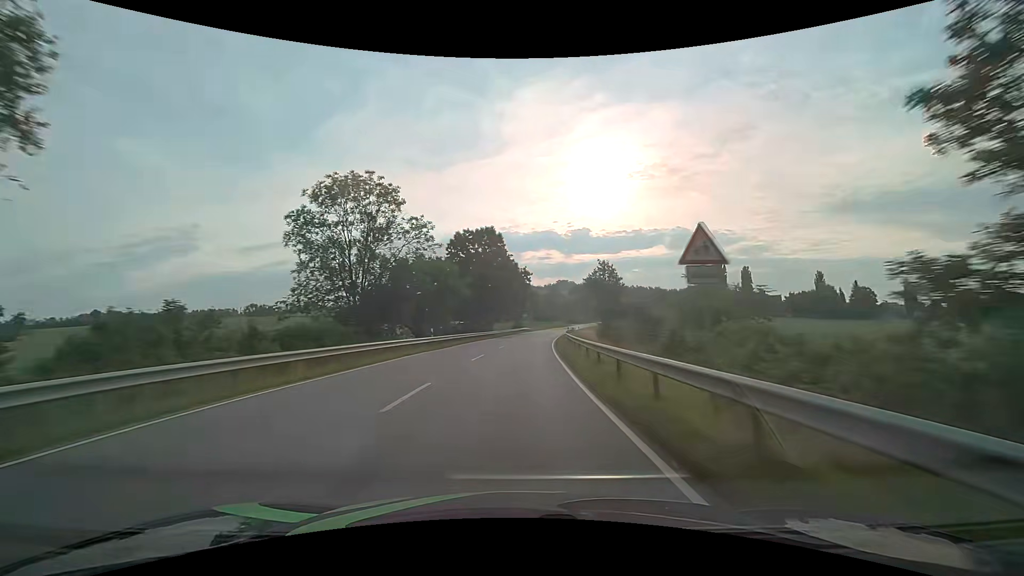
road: secondary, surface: asphalt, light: Day
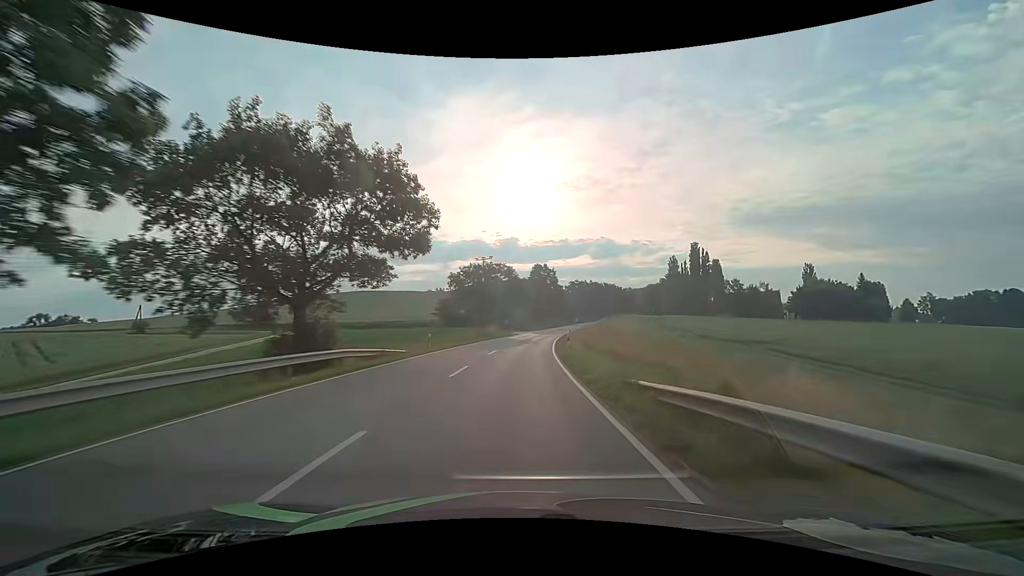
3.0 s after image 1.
(+5.2, +76.9) m; +8°
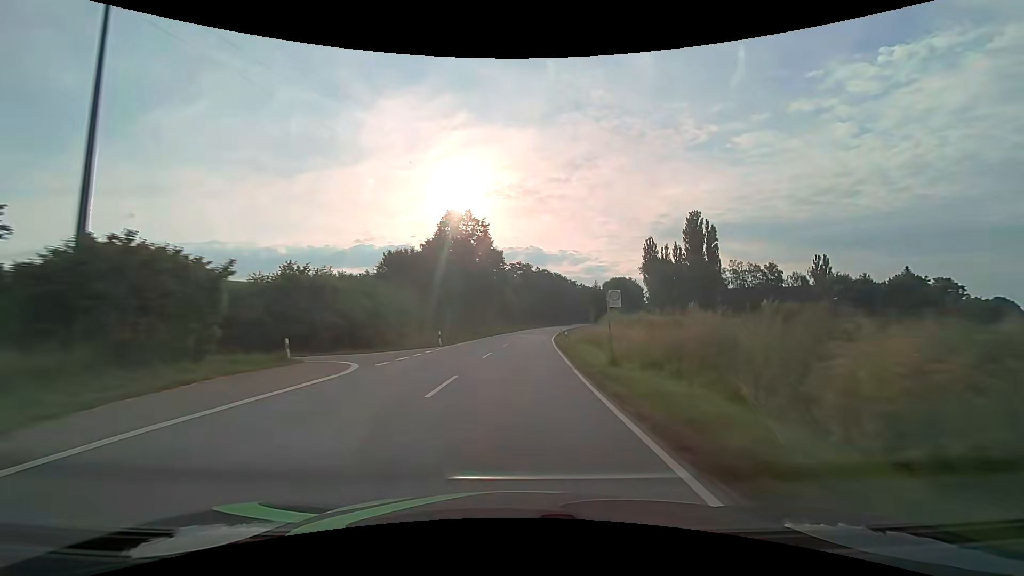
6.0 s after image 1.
(+5.2, +76.2) m; +8°
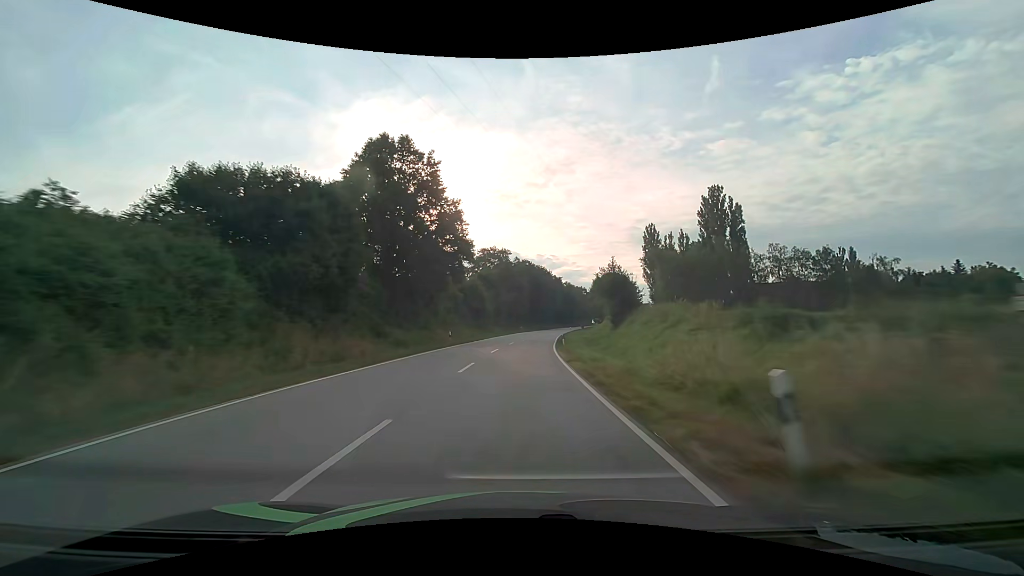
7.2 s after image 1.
(+0.6, +30.2) m; +2°
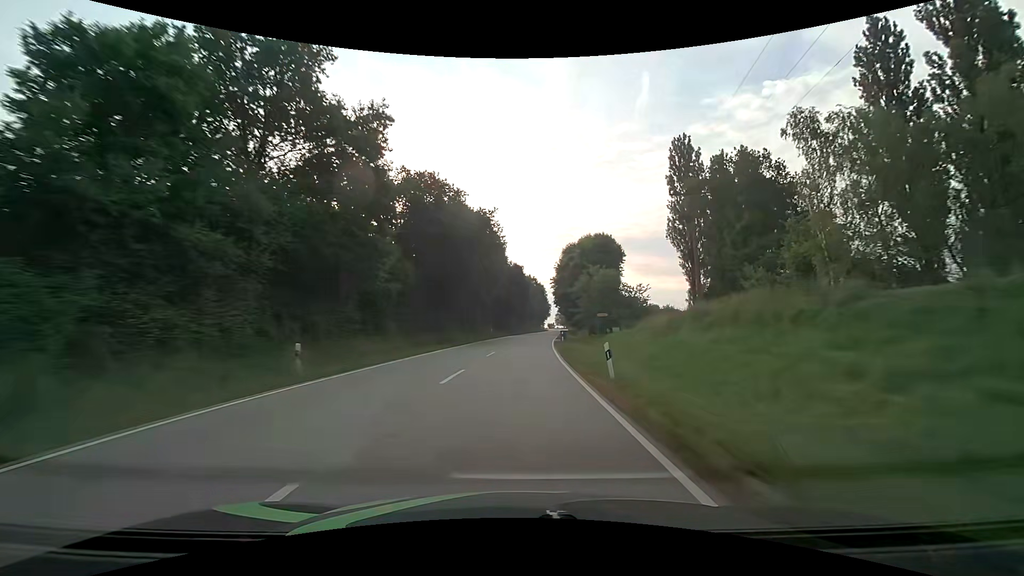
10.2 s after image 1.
(+5.3, +74.4) m; +8°
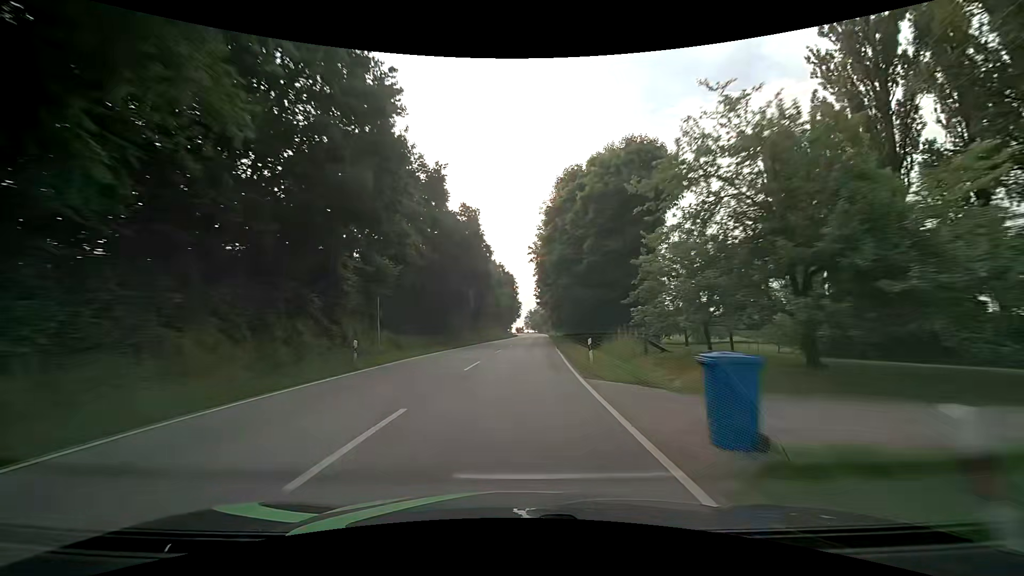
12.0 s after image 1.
(+1.6, +43.8) m; +4°
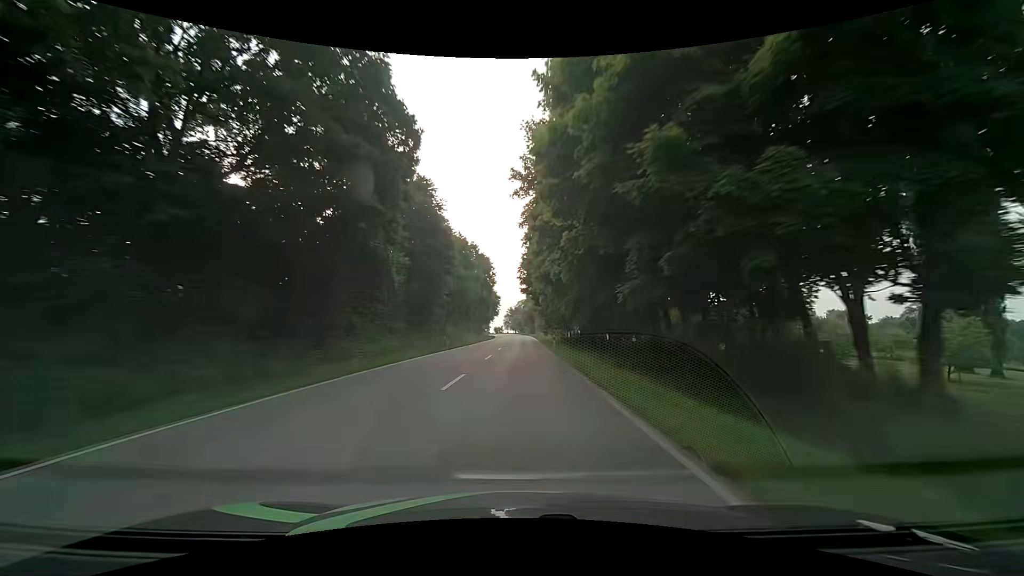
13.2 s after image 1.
(+0.7, +28.6) m; +2°
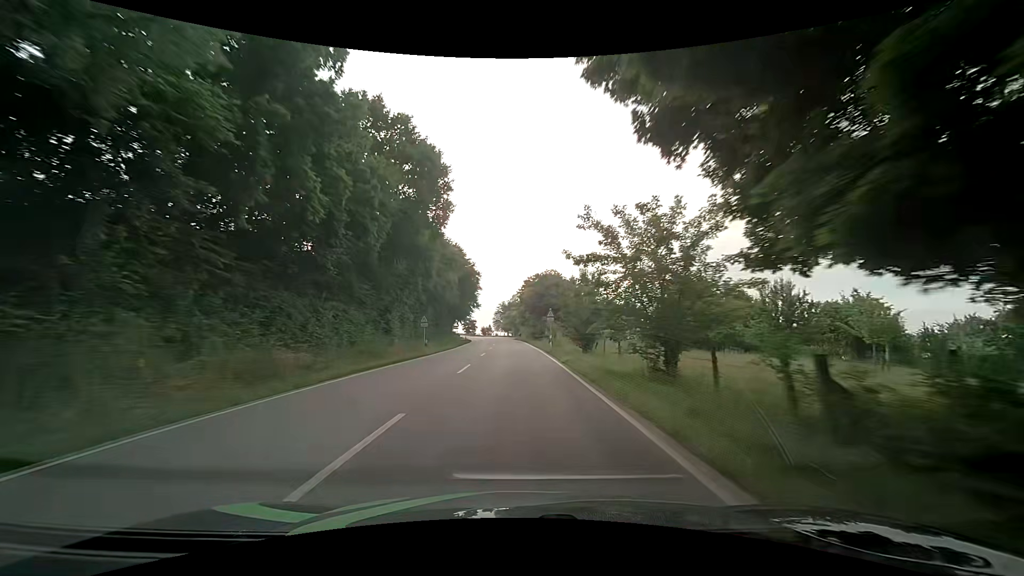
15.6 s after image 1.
(+1.2, +55.5) m; +1°
(0, +10) (0, +20) (0, +30) (0, +40) (-1, +50) (-1, +60) (-2, +70) (-2, +80) (-3, +90) (-4, +100) m
